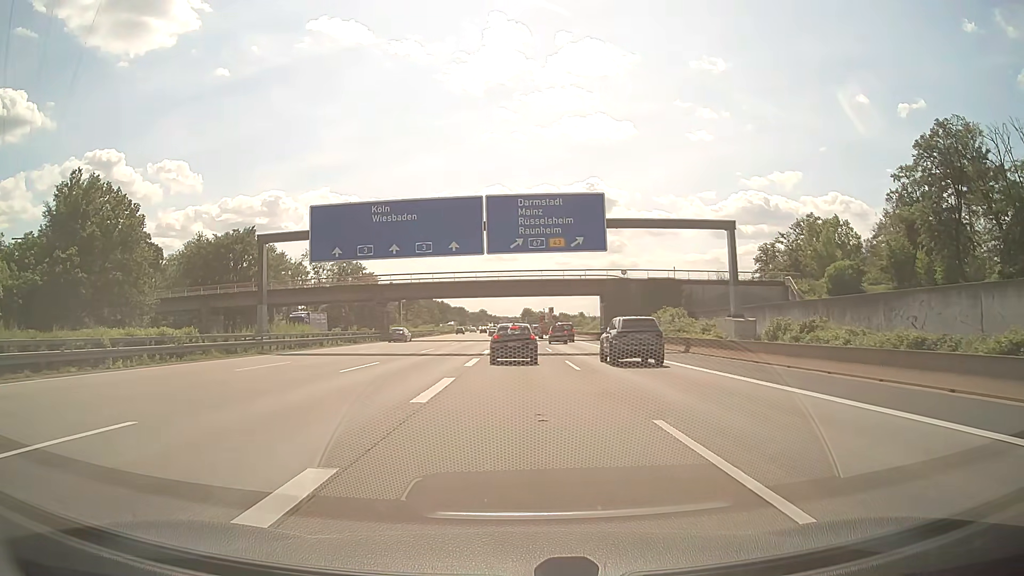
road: motorway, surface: asphalt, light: Day
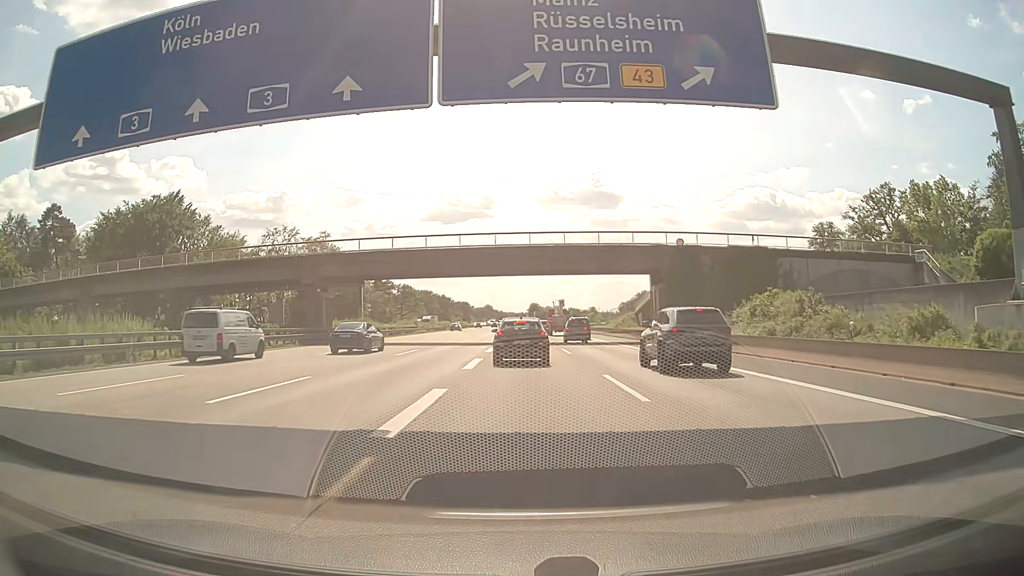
(-0.2, +28.3) m; -1°
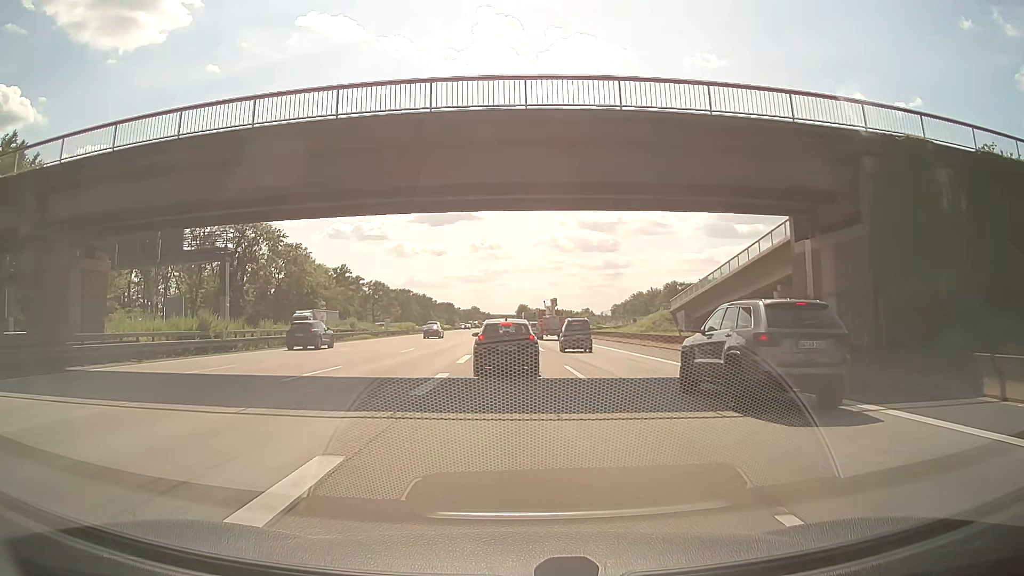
(+0.3, +31.2) m; +1°
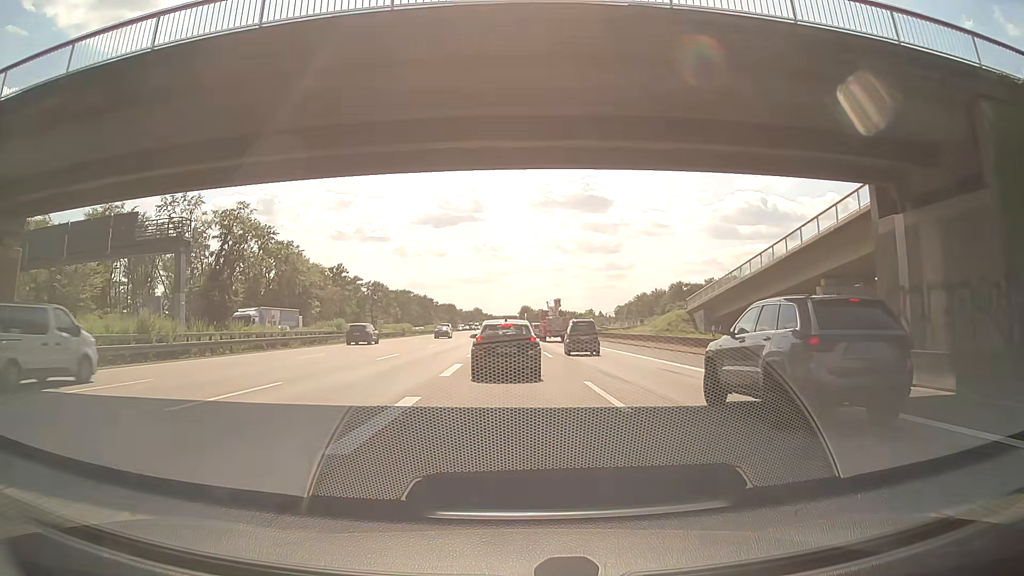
(0.0, +6.1) m; 0°
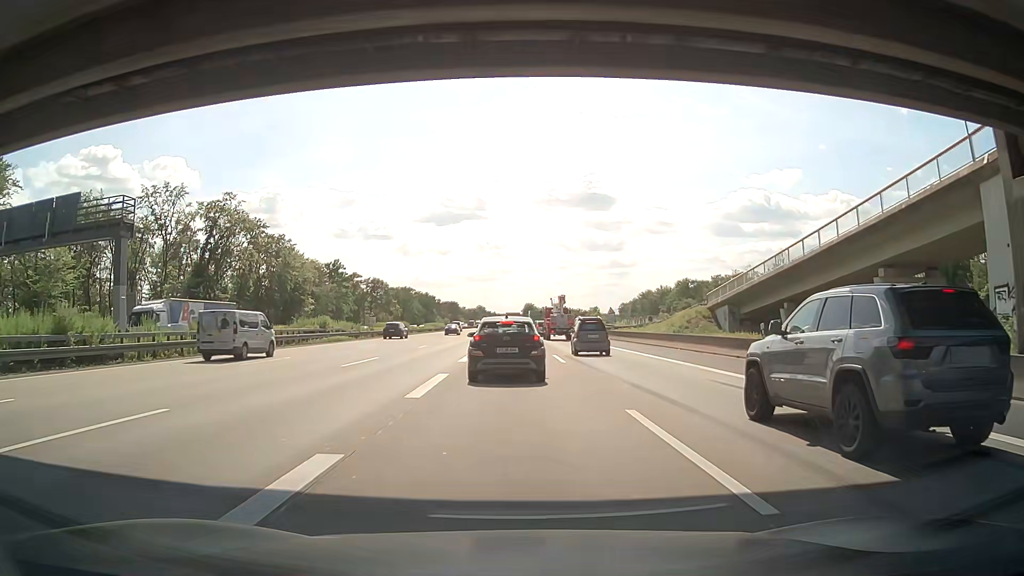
(0.0, +6.1) m; 0°
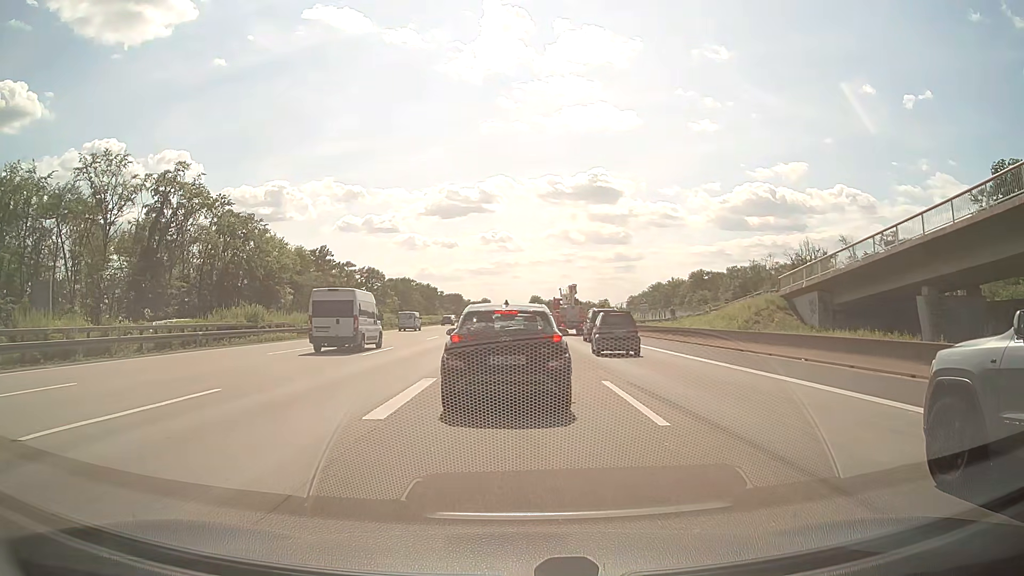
(-0.2, +15.5) m; -1°
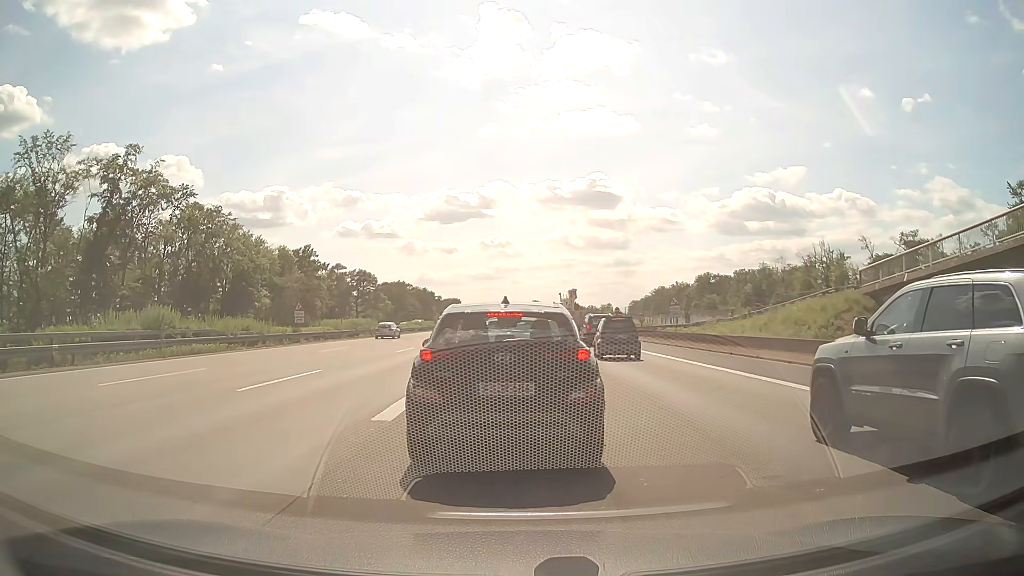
(-0.1, +11.0) m; -1°
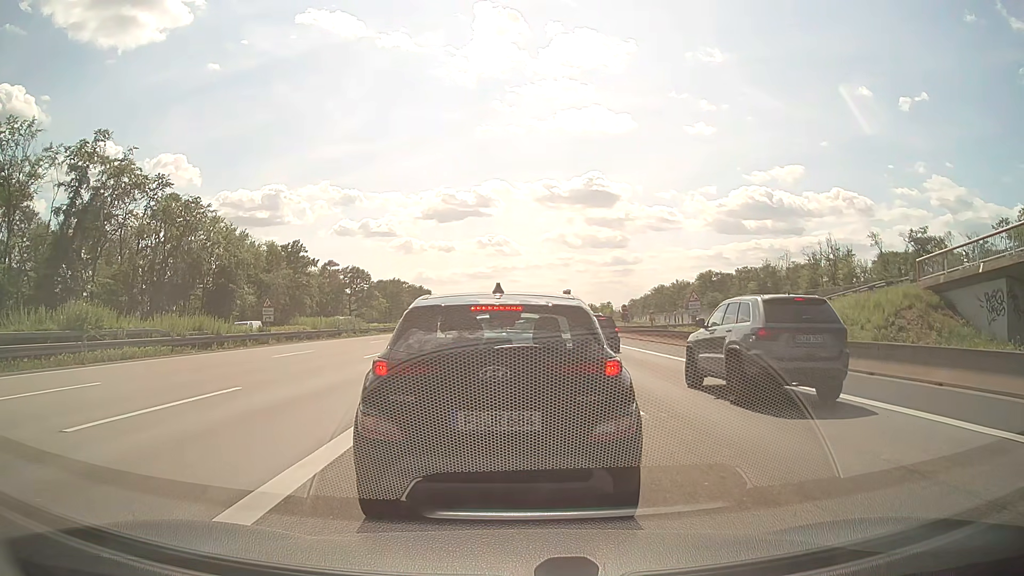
(0.0, +5.5) m; +2°
(0, +10) (-1, +20) (-1, +30) (-1, +40) (-2, +50) (-2, +60) (-2, +70) (-2, +80) (-3, +90) (-3, +100) m
